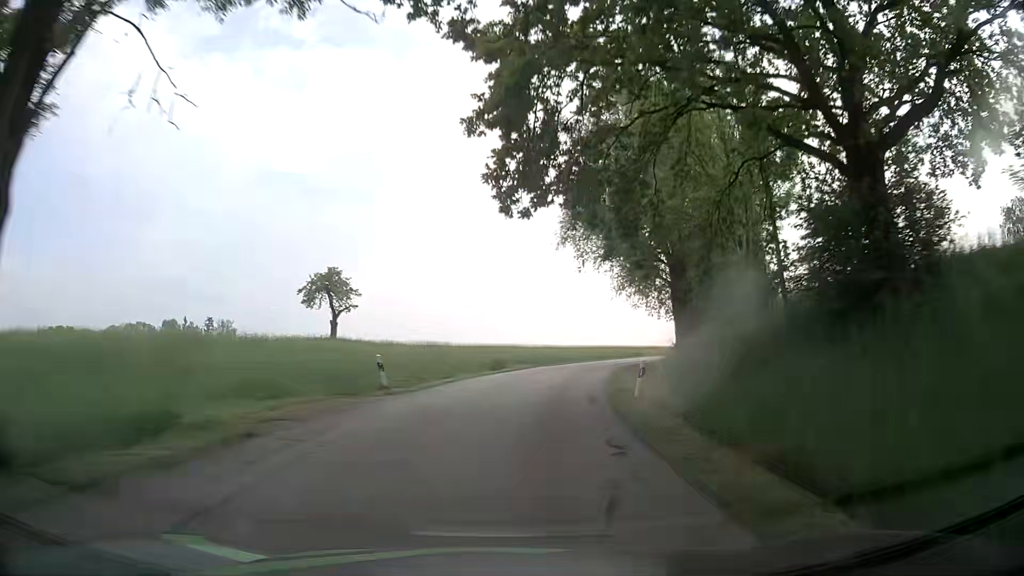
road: tertiary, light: Day
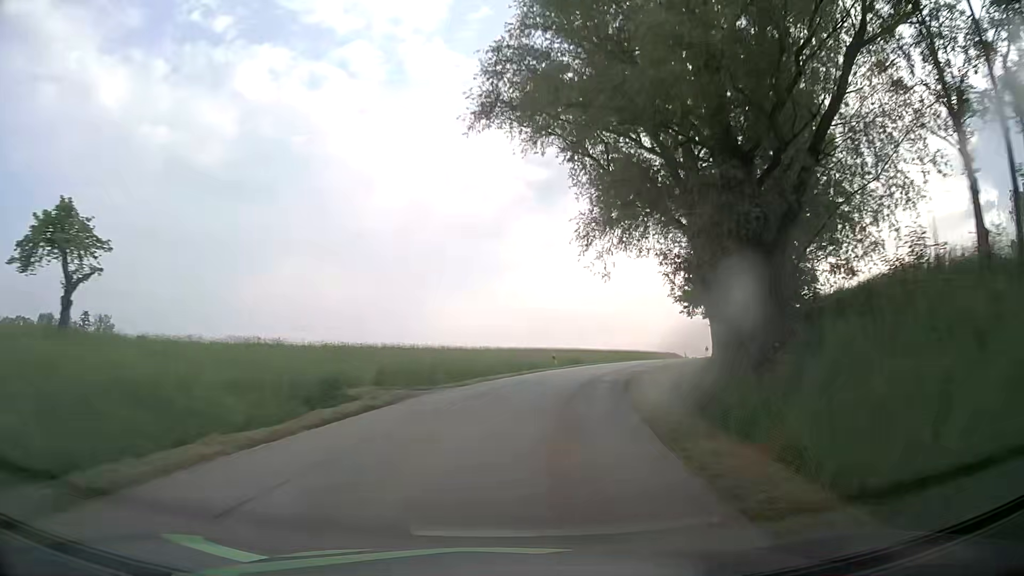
(+1.3, +23.5) m; +7°
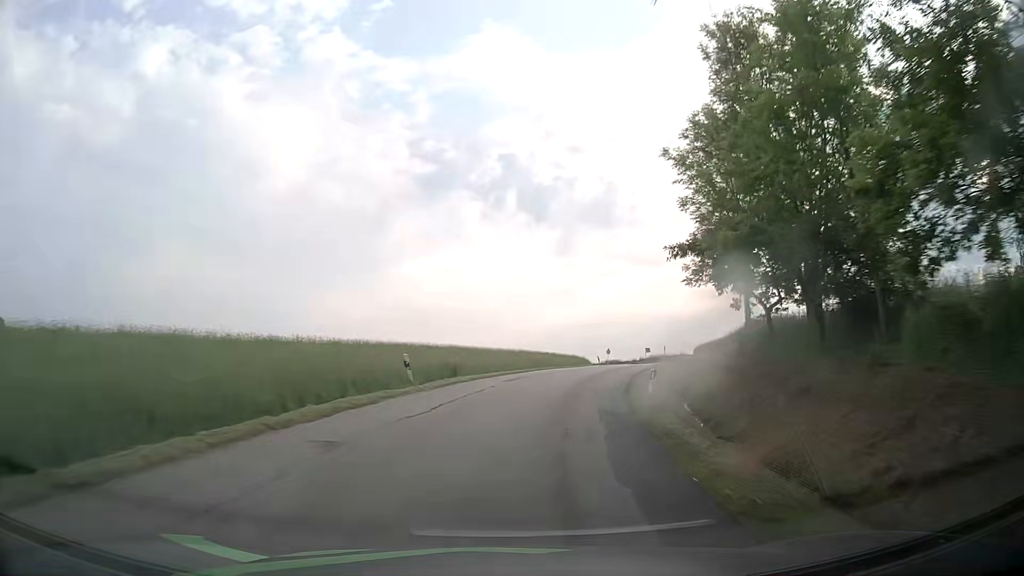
(+2.5, +23.3) m; +12°
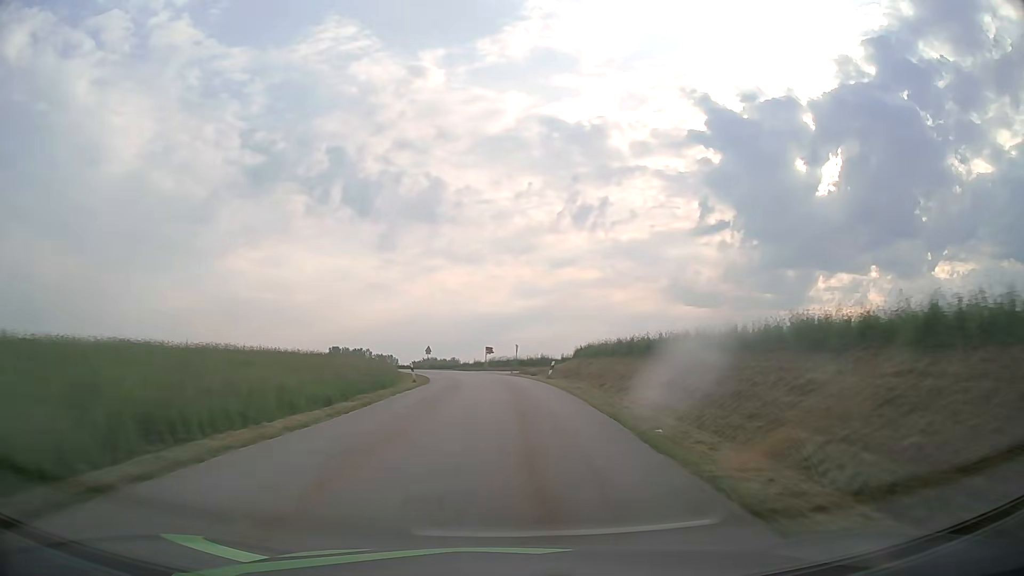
(+4.6, +34.5) m; +16°
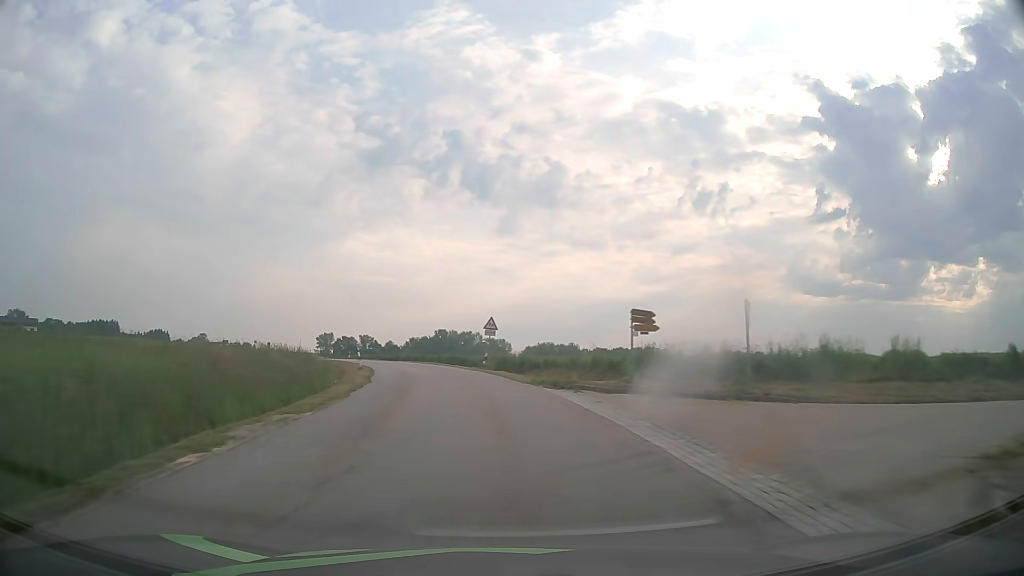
(-1.5, +47.4) m; -9°
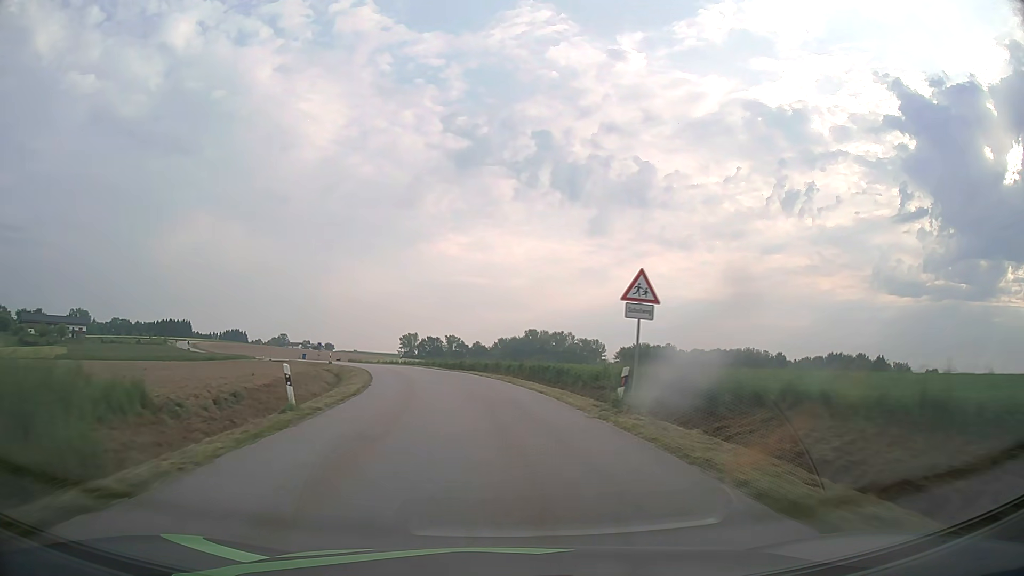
(-1.9, +24.2) m; -8°
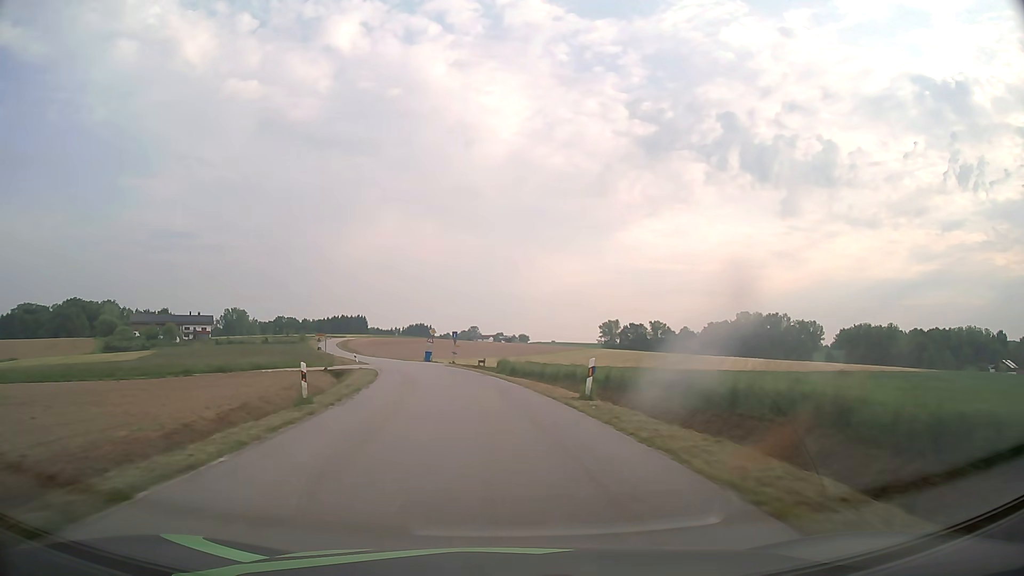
(-7.0, +48.8) m; -16°
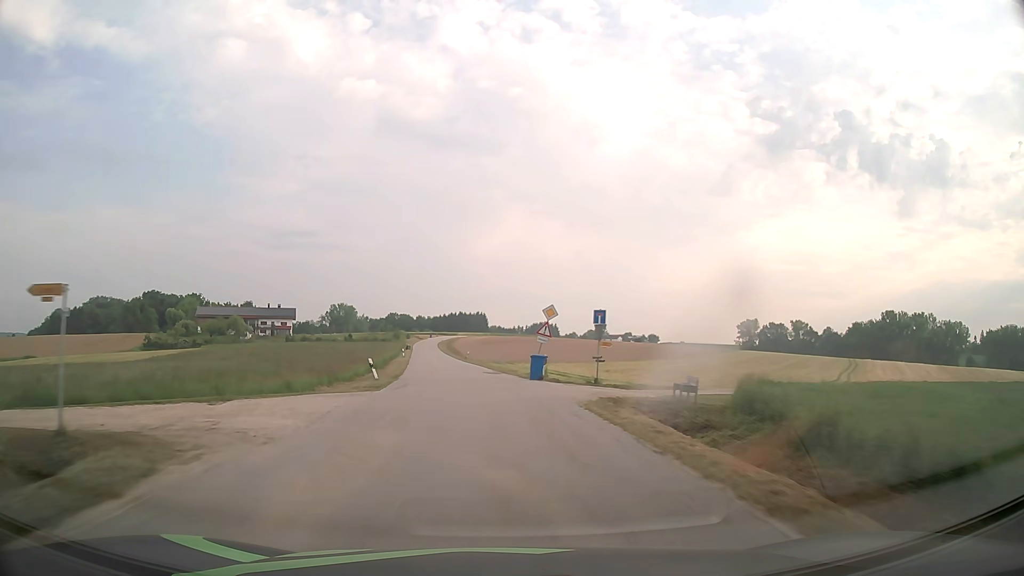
(-3.9, +37.4) m; -11°
(0, +10) (-1, +20) (-2, +30) (-3, +40) (-4, +50) (-6, +60) (-7, +70) (-8, +79) (-10, +89) (-11, +99) m
